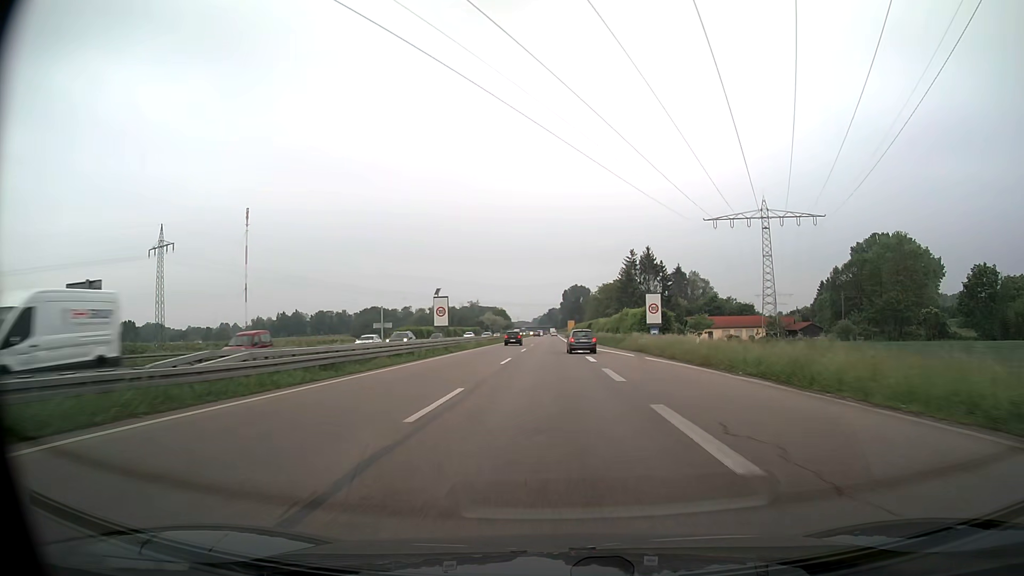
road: trunk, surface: asphalt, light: Day
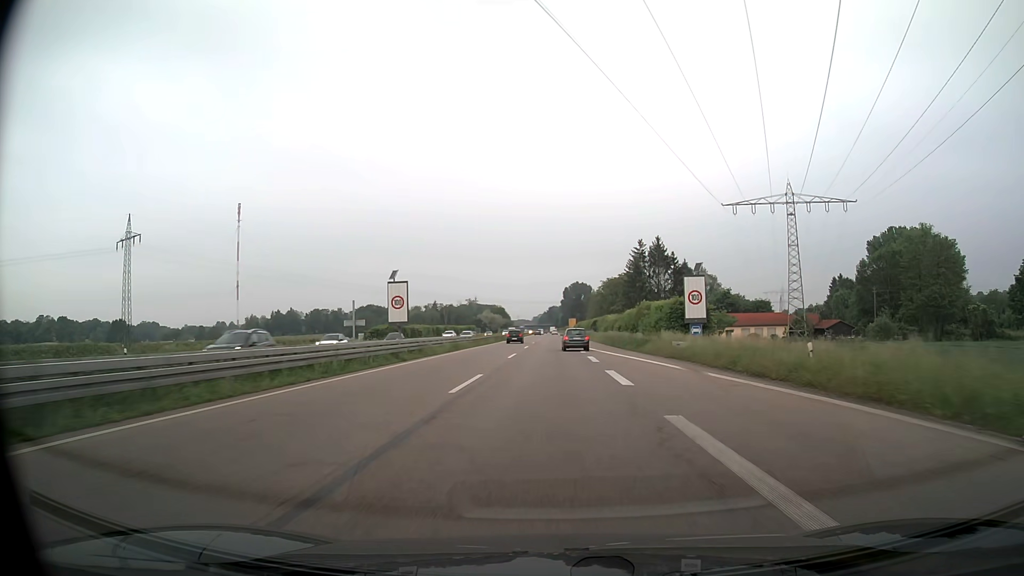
(0.0, +14.0) m; 0°
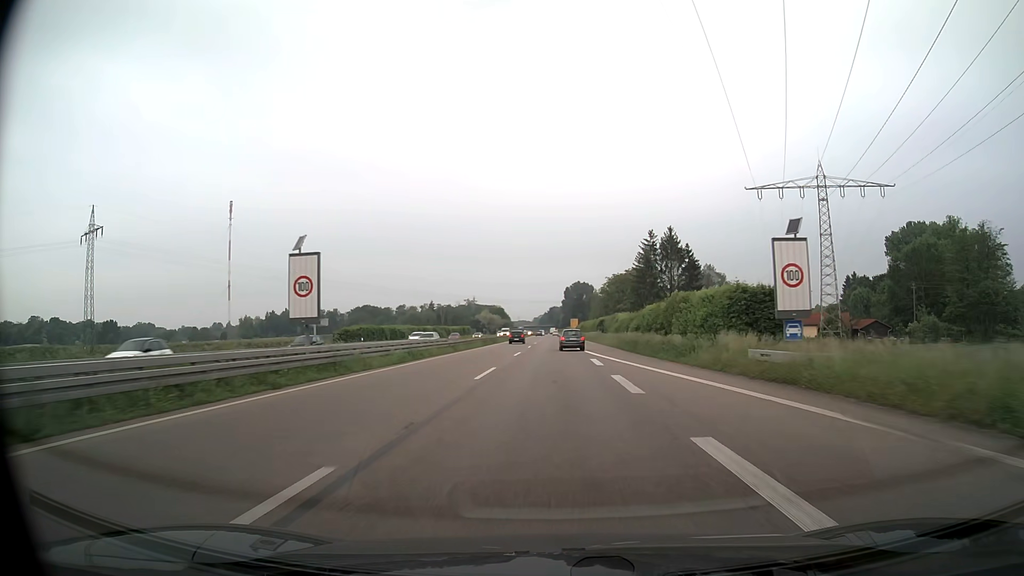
(0.0, +14.0) m; 0°
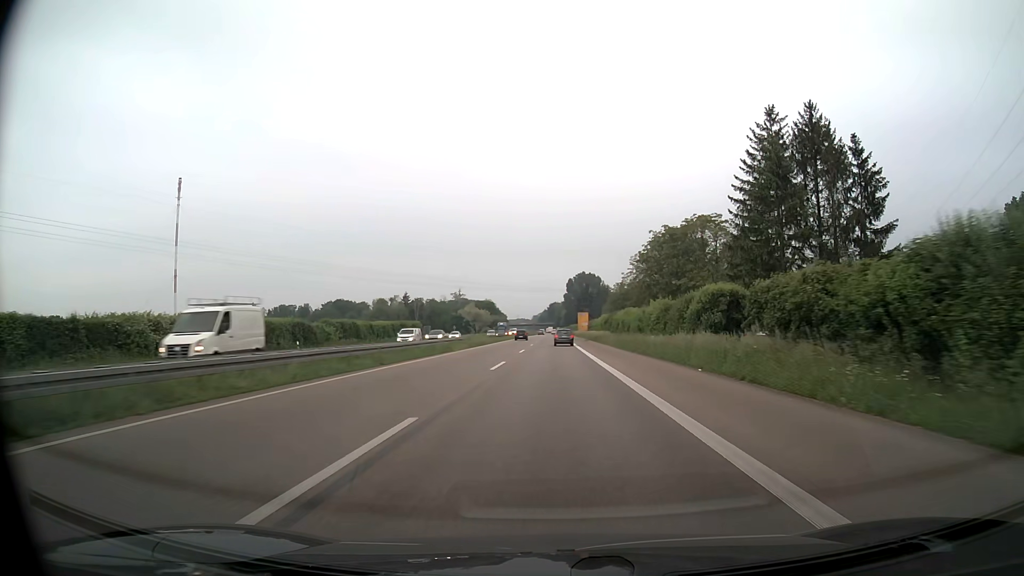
(0.0, +70.1) m; 0°
(0, +10) (0, +20) (0, +30) (0, +40) (0, +50) (0, +60) (0, +70) (0, +80) (0, +90) (0, +100) m
